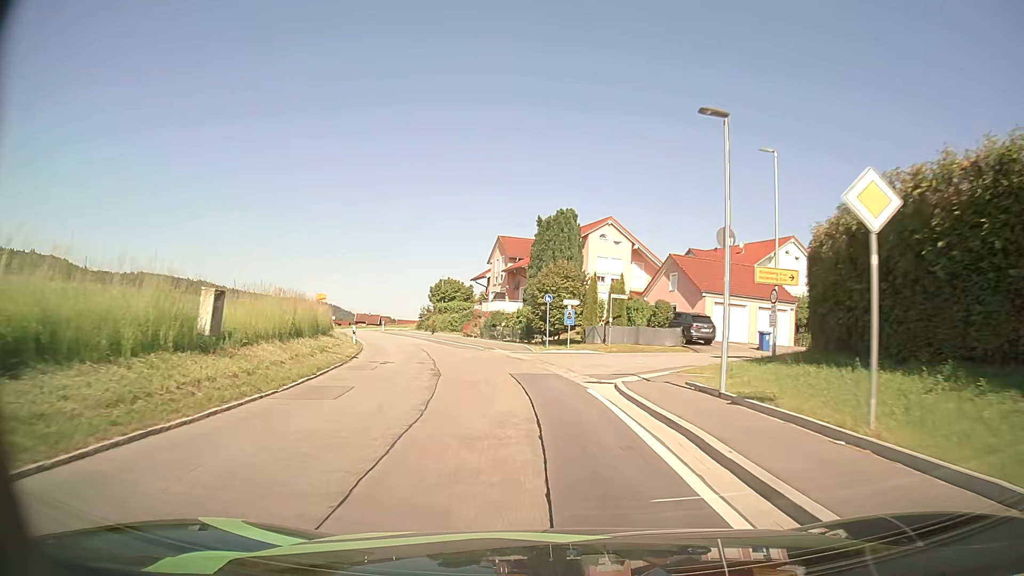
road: secondary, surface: asphalt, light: Day
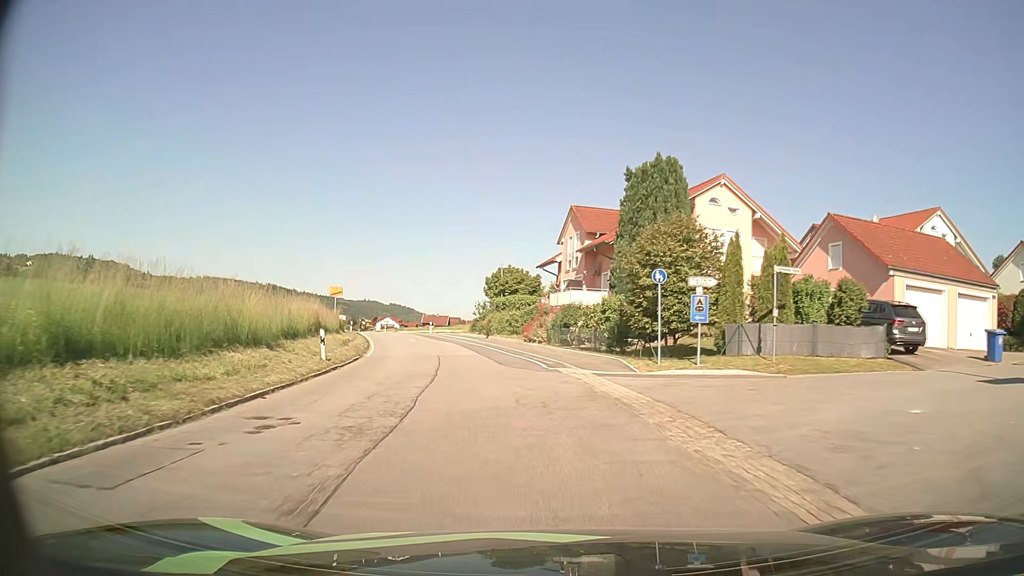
(-0.8, +15.3) m; -6°
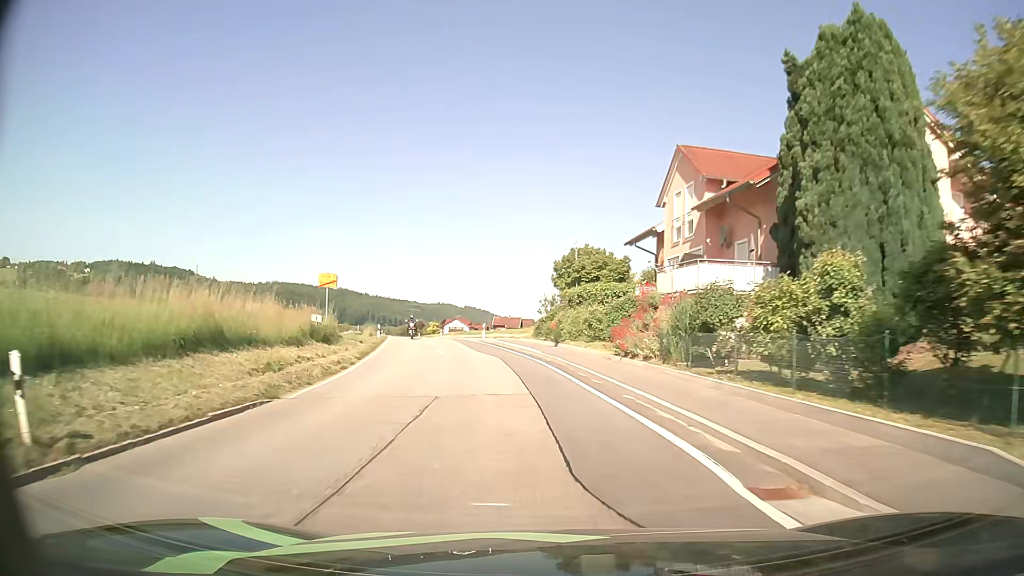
(-0.9, +15.5) m; -6°
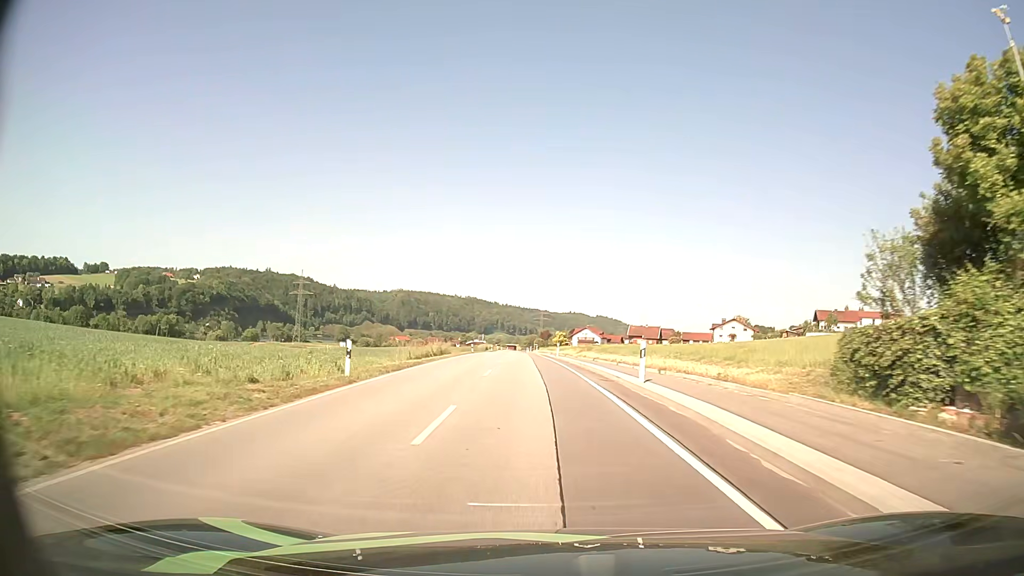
(-3.5, +31.7) m; -12°
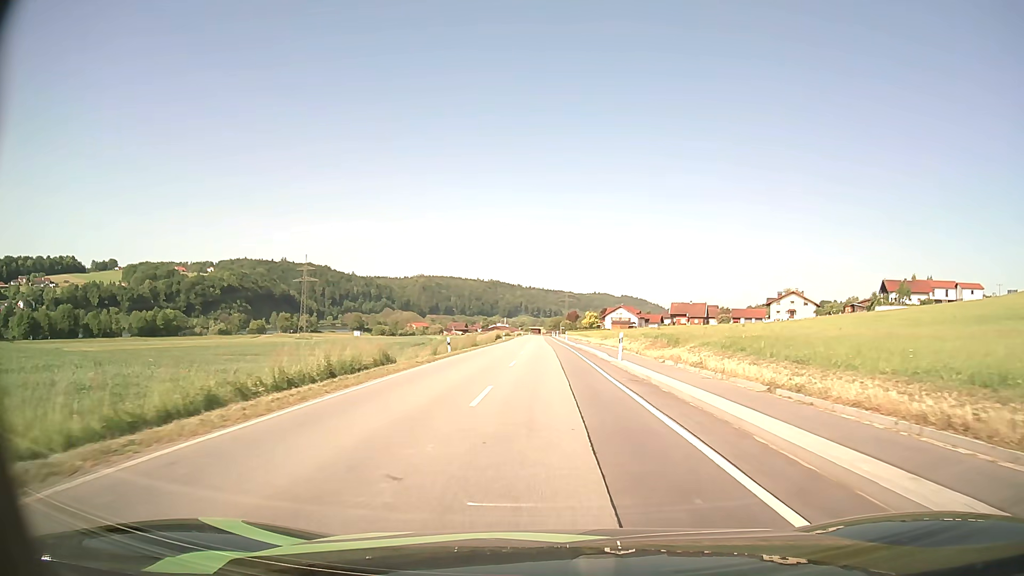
(-1.0, +32.5) m; -2°
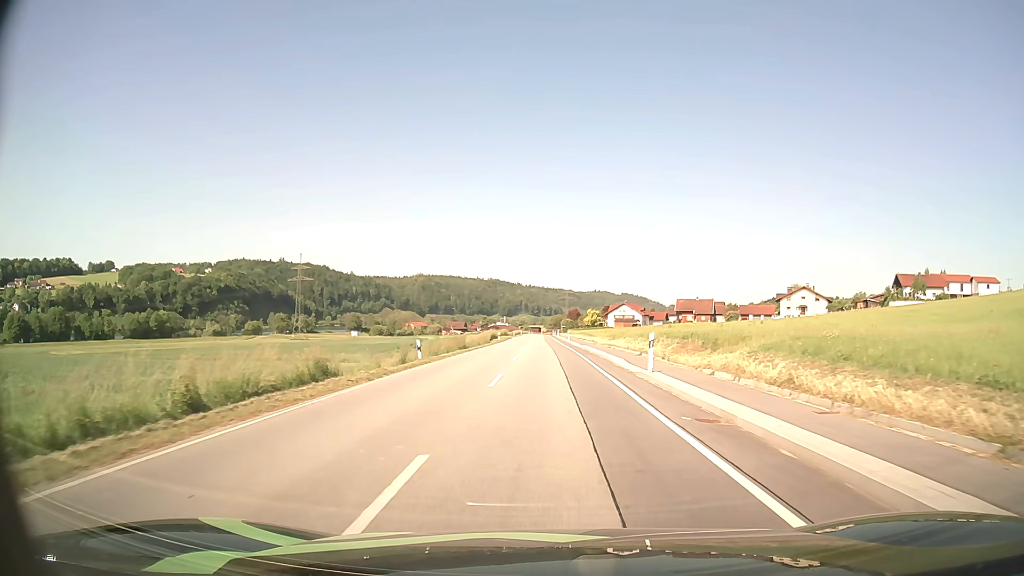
(0.0, +8.4) m; 0°
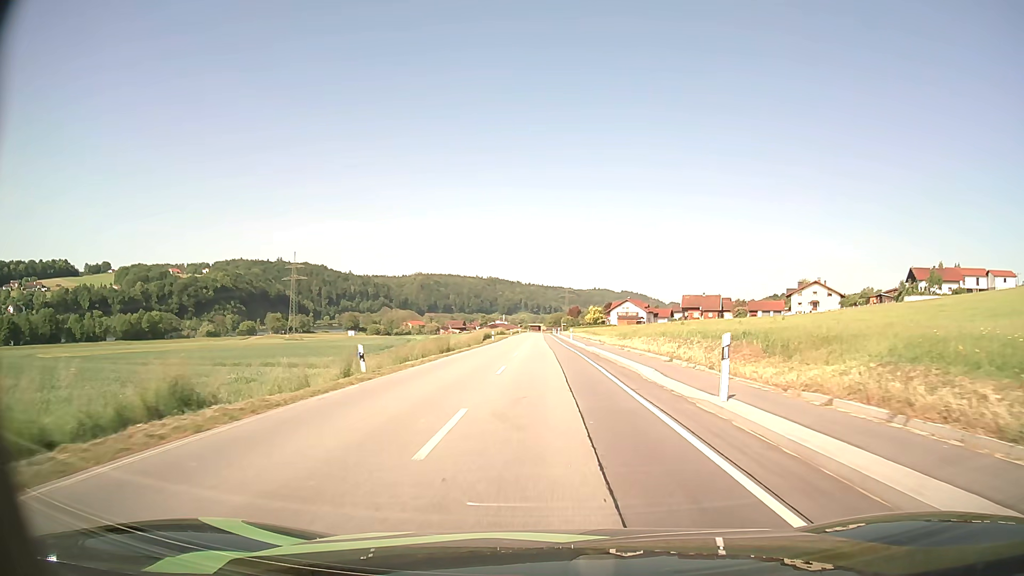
(0.0, +8.5) m; 0°
